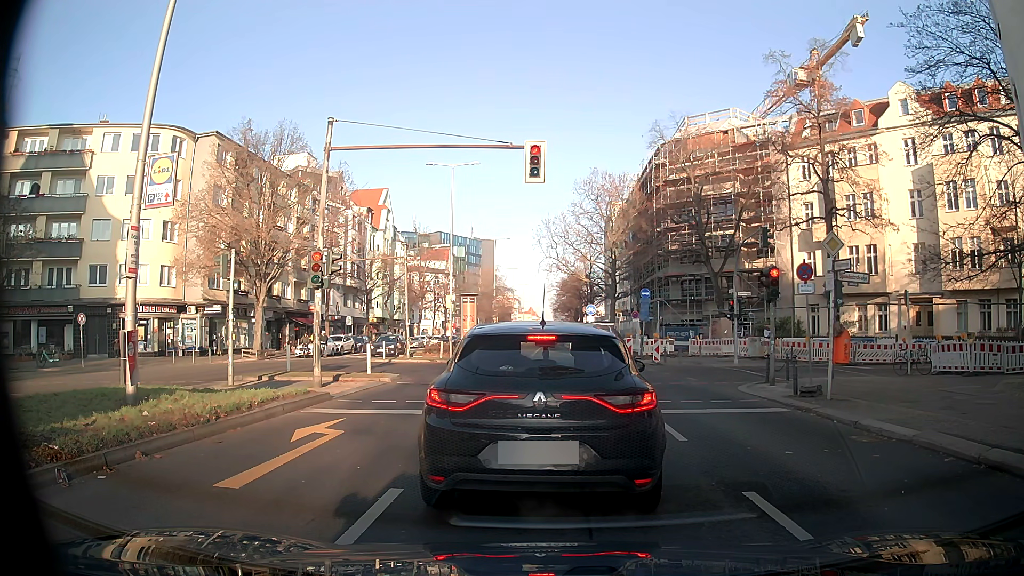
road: tertiary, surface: asphalt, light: Day
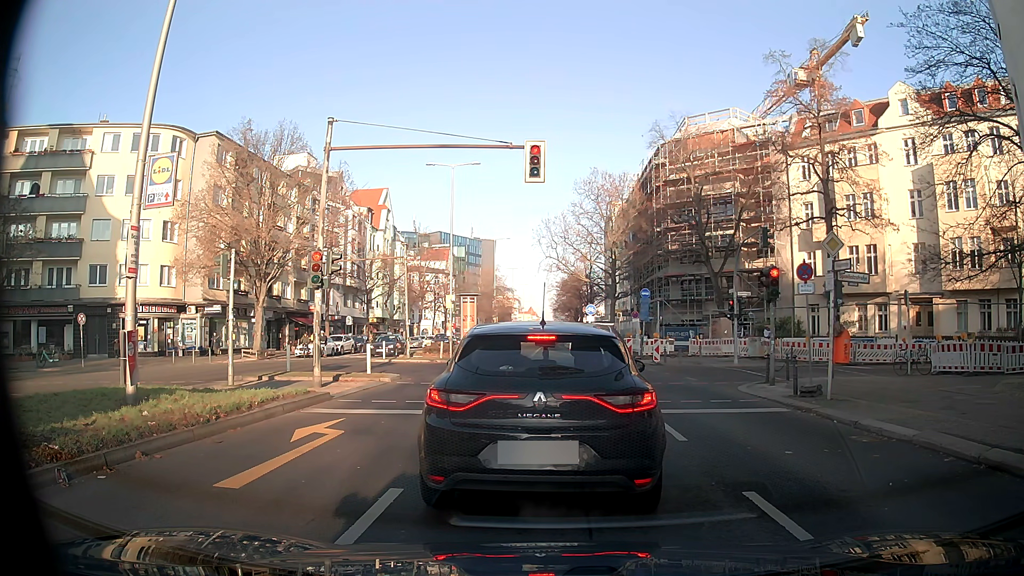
(0.0, 0.0) m; 0°
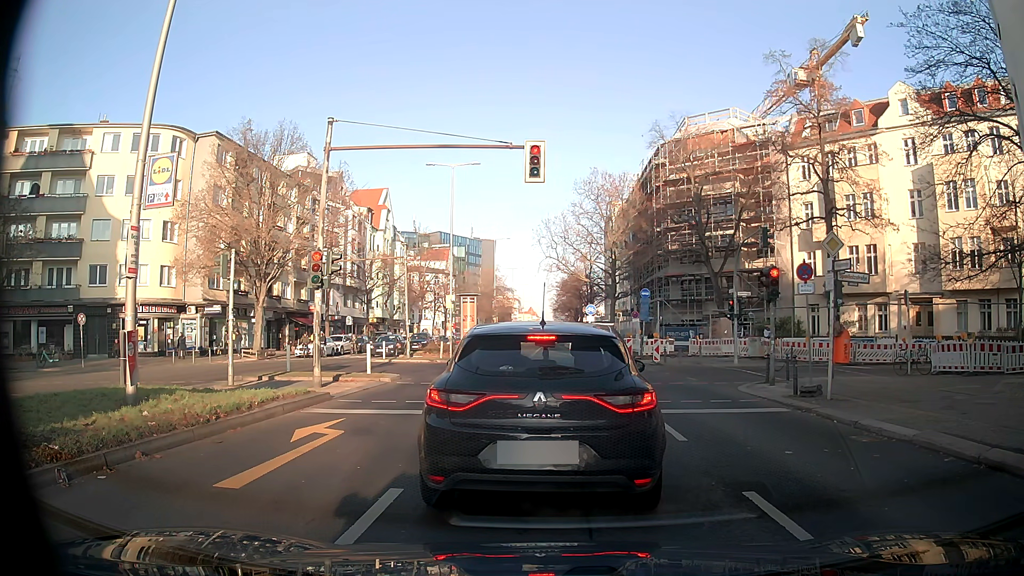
(0.0, 0.0) m; 0°
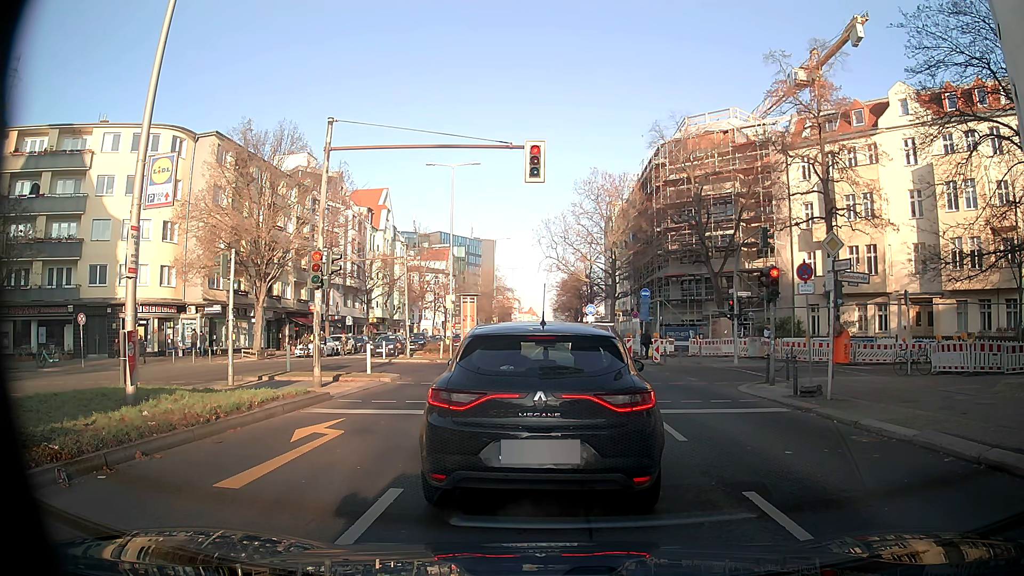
(0.0, 0.0) m; 0°
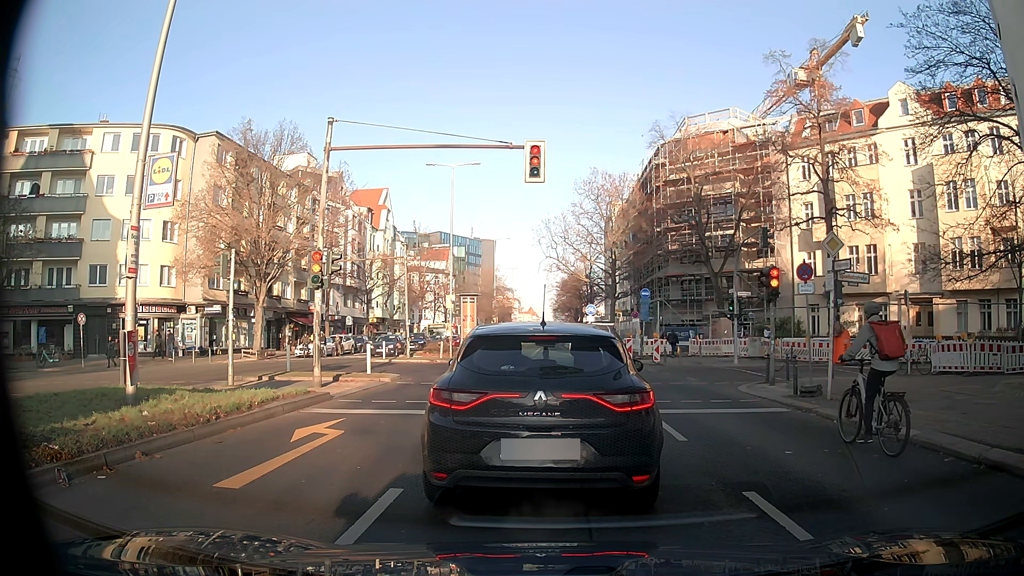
(0.0, 0.0) m; 0°
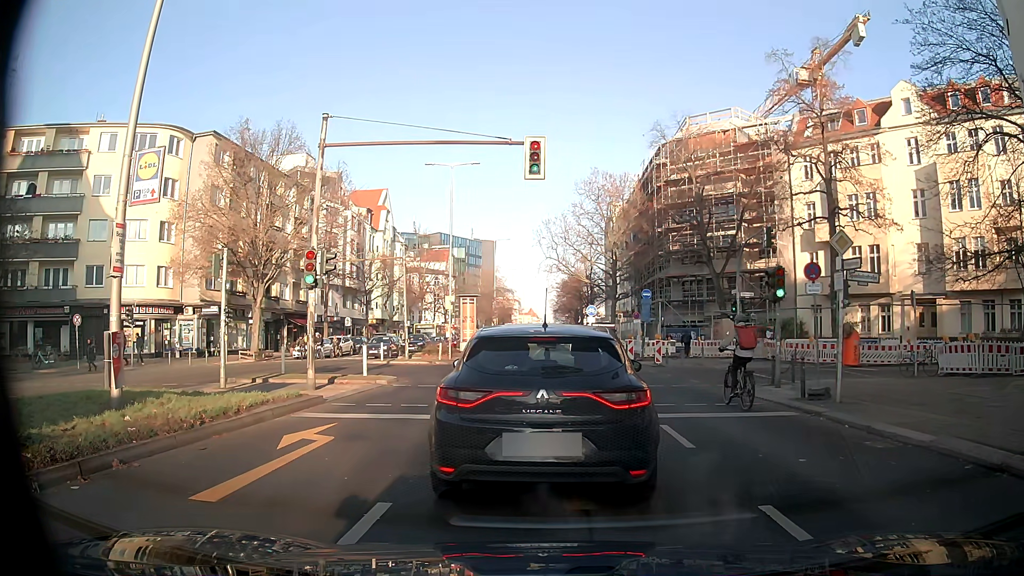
(0.0, +0.4) m; 0°
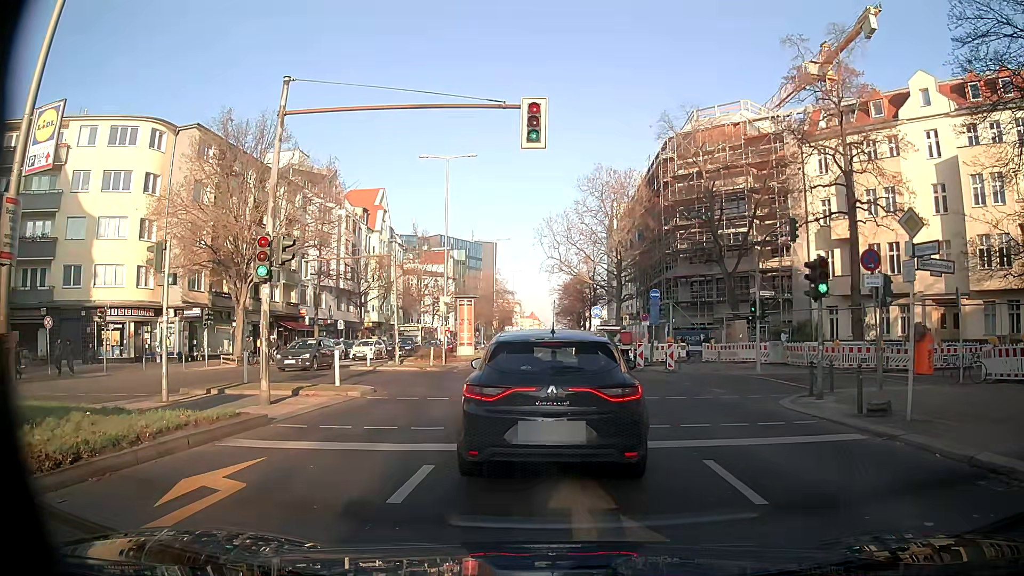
(0.0, +2.9) m; -1°
(0, +10) (-1, +20) (-2, +30) (-3, +40) (-3, +50) (-3, +60) (-3, +70) (-3, +80) (-2, +90) (-2, +100) m
